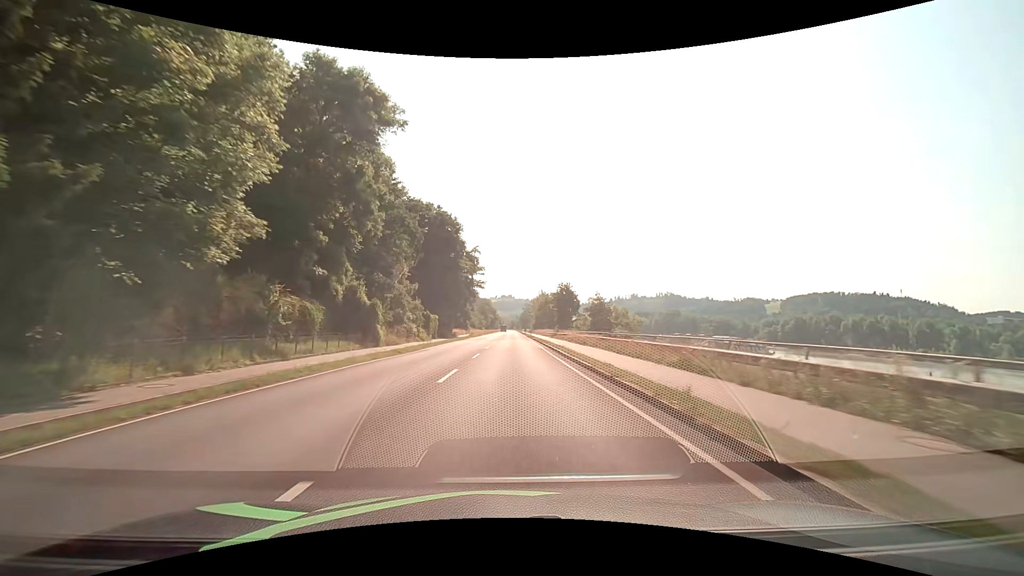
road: primary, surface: asphalt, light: Day
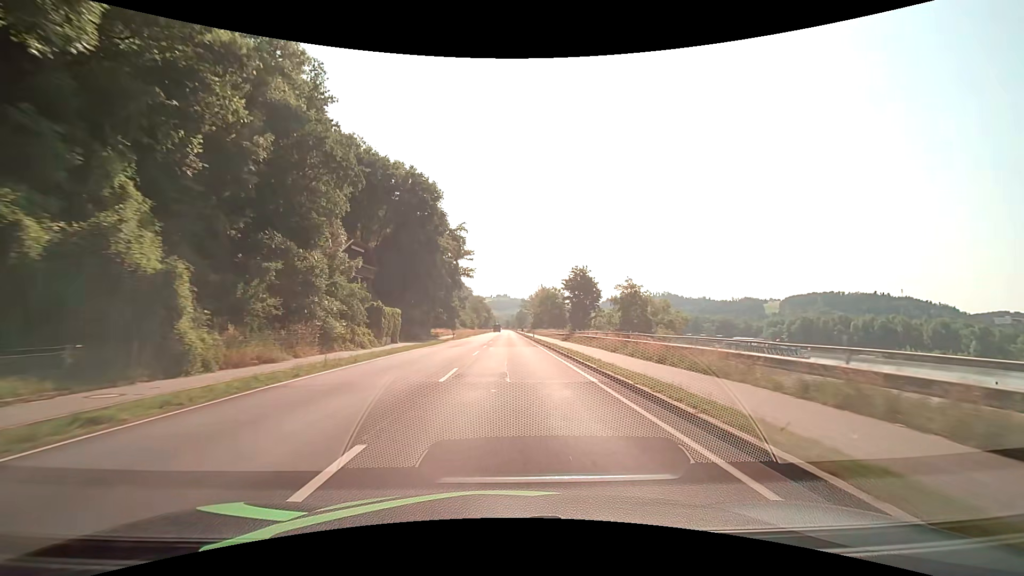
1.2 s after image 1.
(+0.2, +21.3) m; +1°
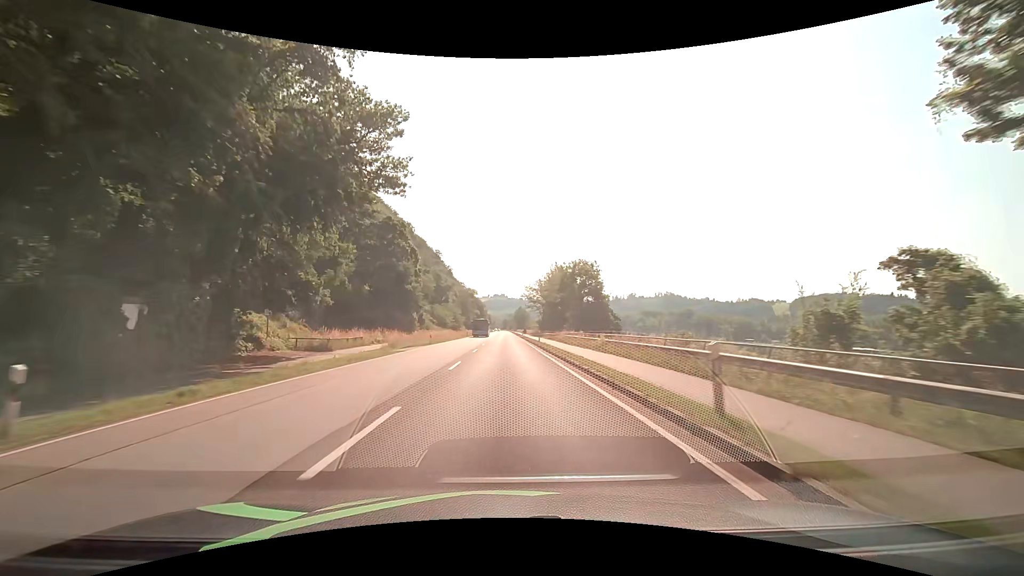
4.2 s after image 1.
(+0.2, +53.6) m; 0°
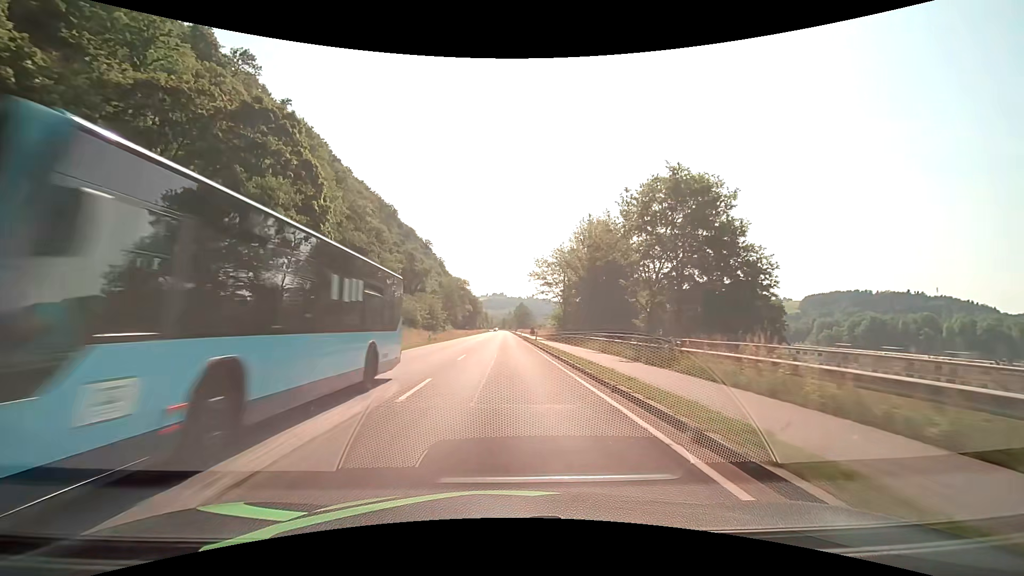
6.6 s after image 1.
(0.0, +43.0) m; 0°
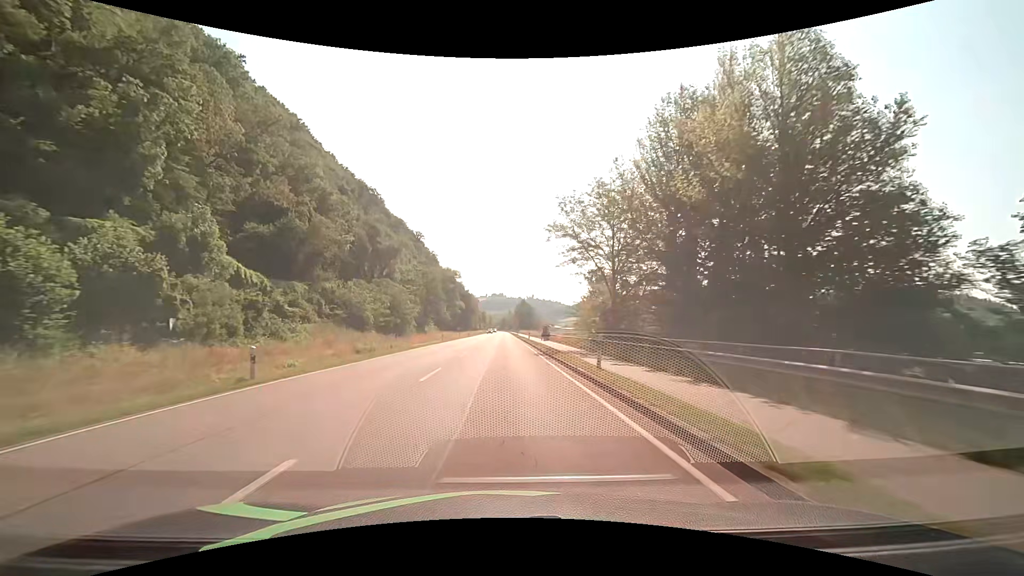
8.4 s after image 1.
(0.0, +32.3) m; 0°
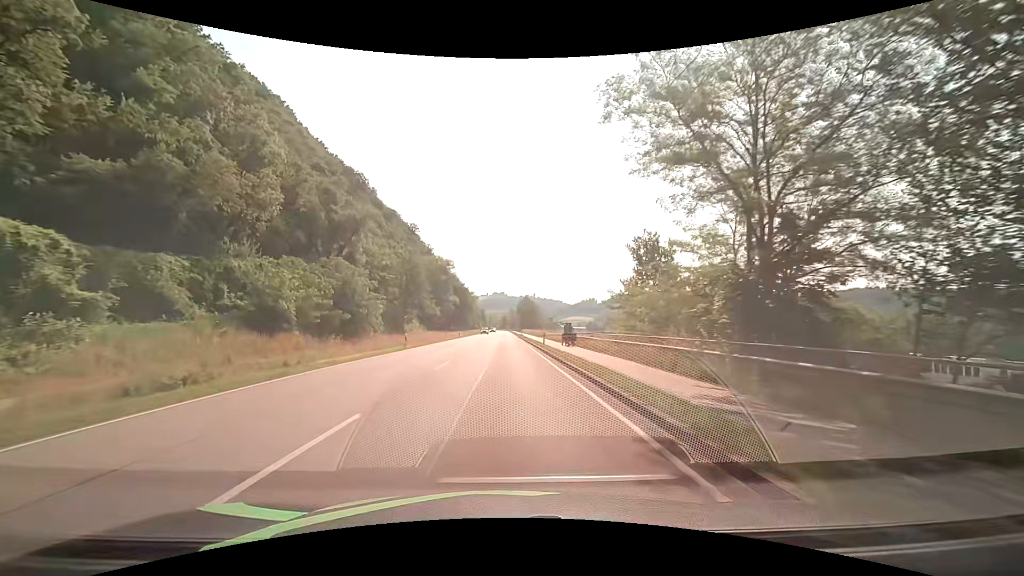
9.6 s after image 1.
(+0.1, +21.5) m; 0°
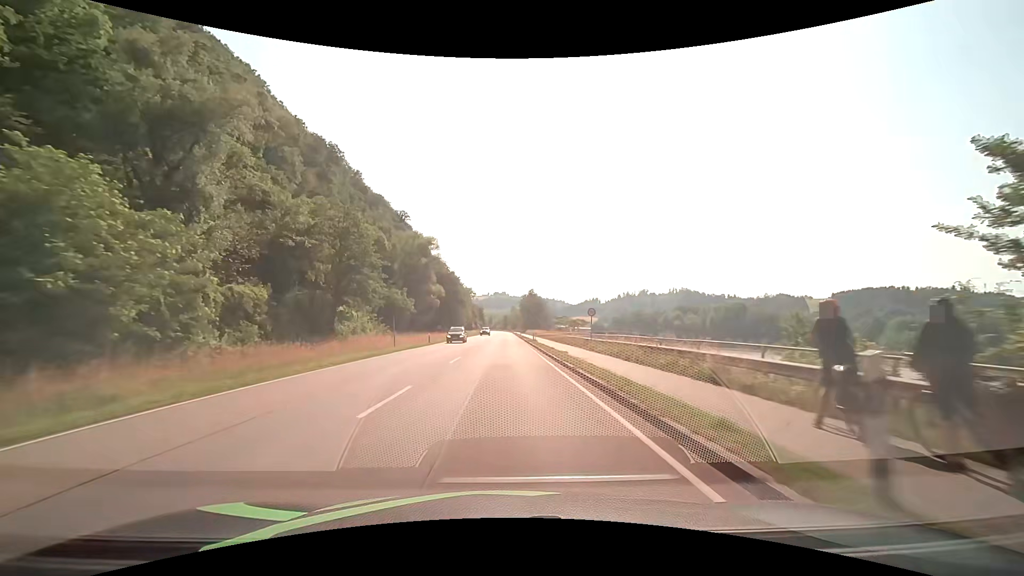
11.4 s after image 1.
(+0.1, +32.3) m; 0°
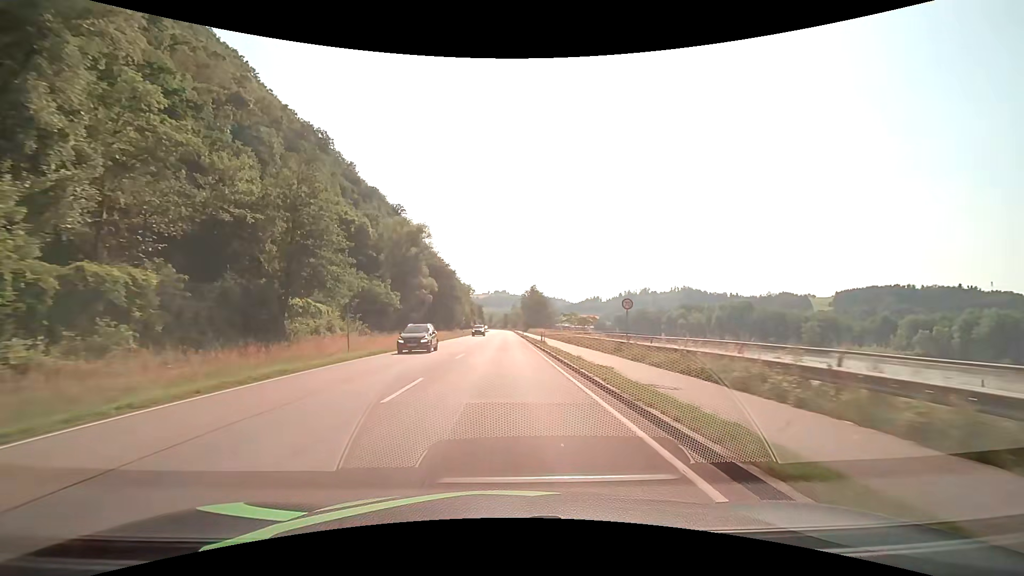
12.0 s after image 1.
(0.0, +10.8) m; 0°
(0, +10) (0, +20) (0, +30) (0, +40) (0, +50) (0, +60) (0, +70) (0, +80) (0, +90) (0, +100) m
